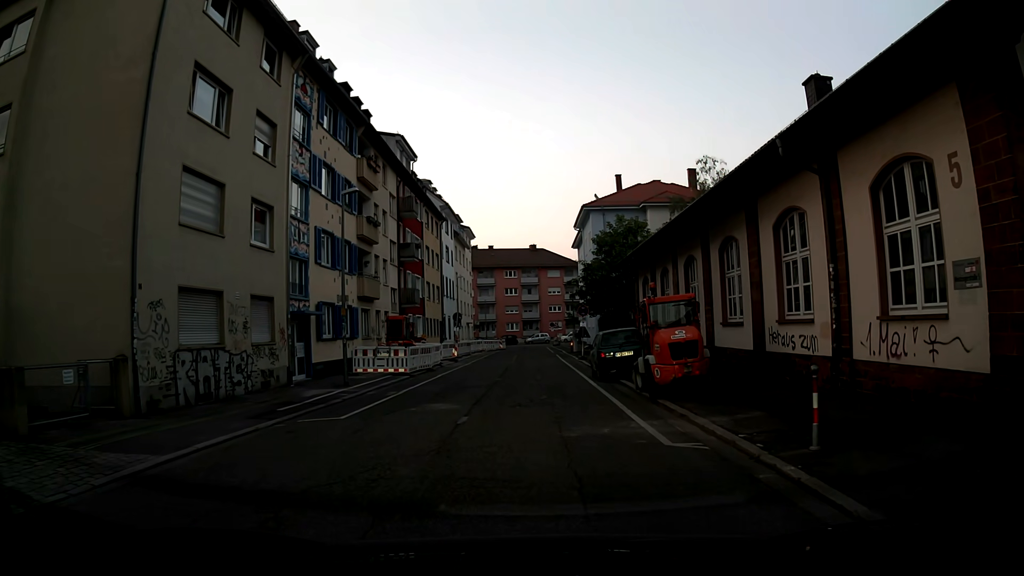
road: residential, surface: asphalt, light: Day
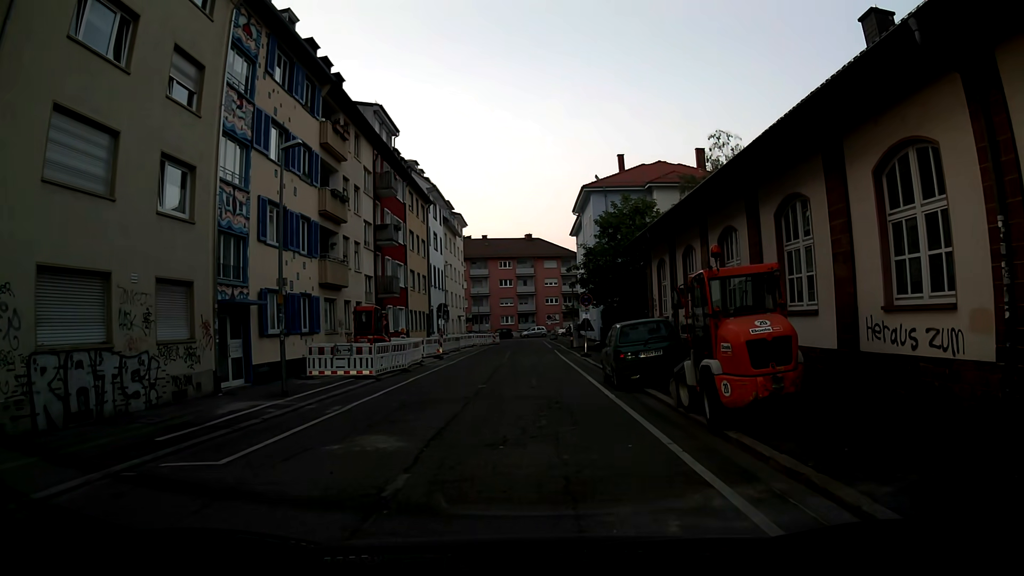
(0.0, +5.0) m; +1°
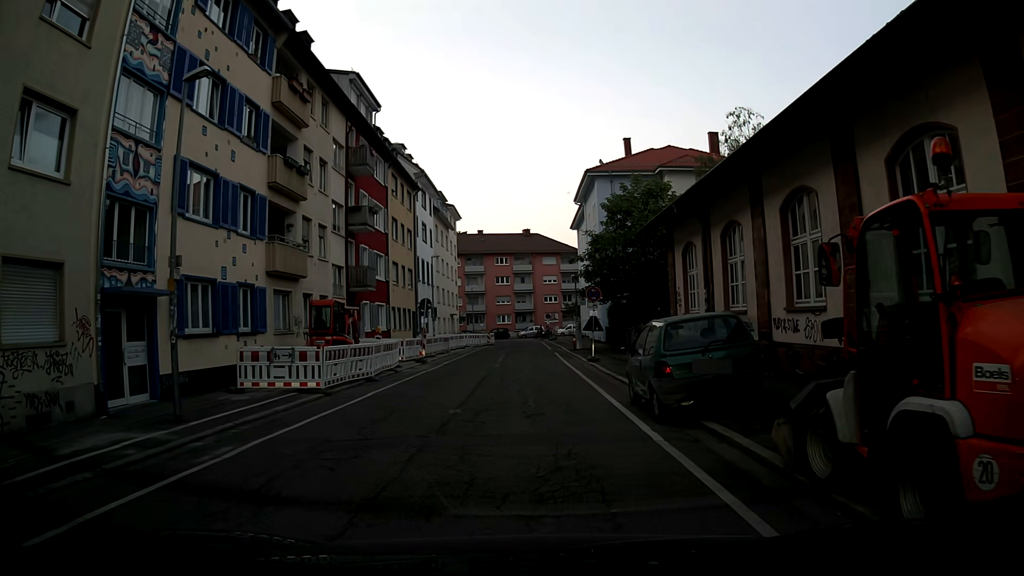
(0.0, +5.1) m; -2°
